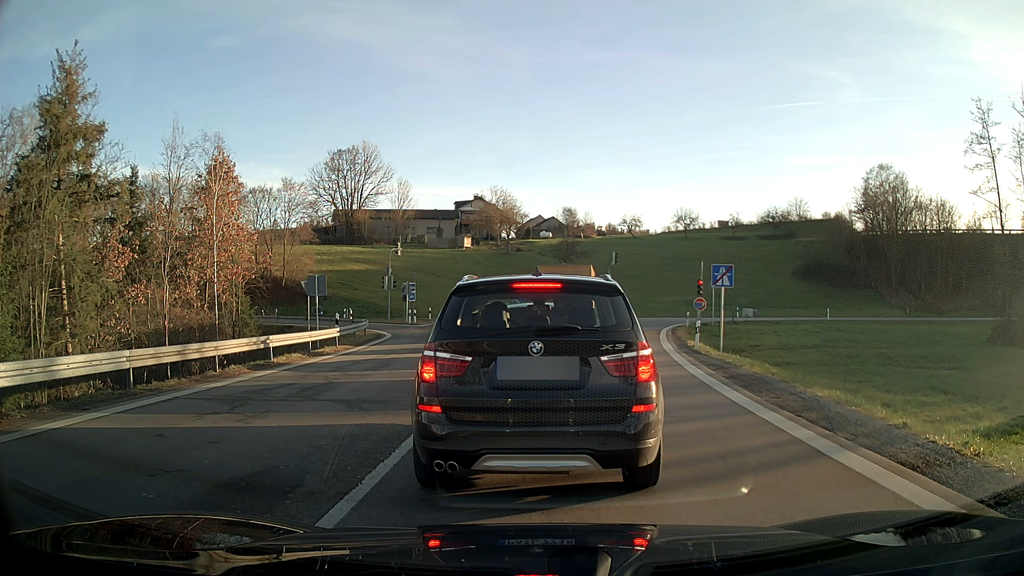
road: motorway_link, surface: asphalt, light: Day
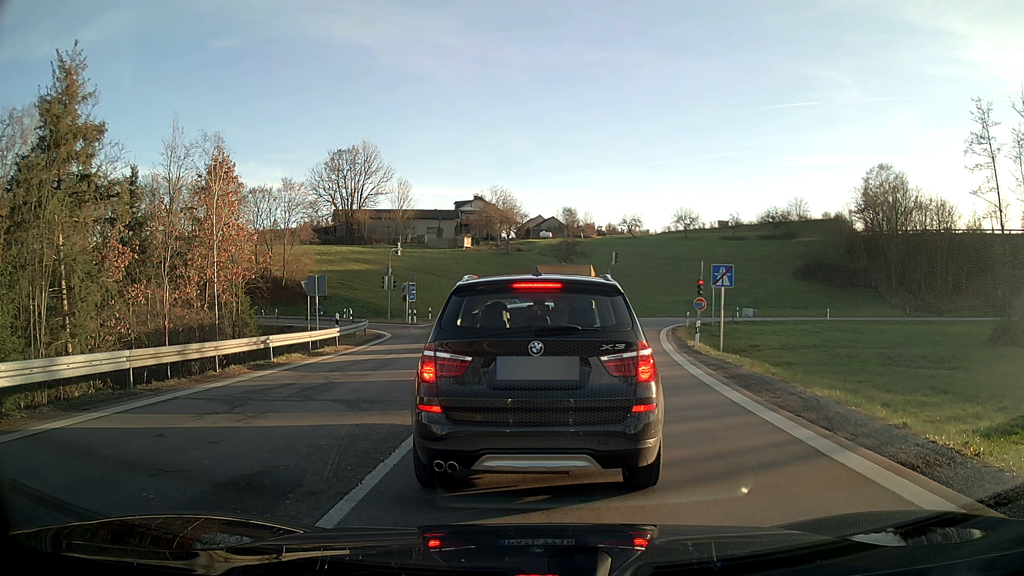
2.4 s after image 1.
(0.0, 0.0) m; 0°
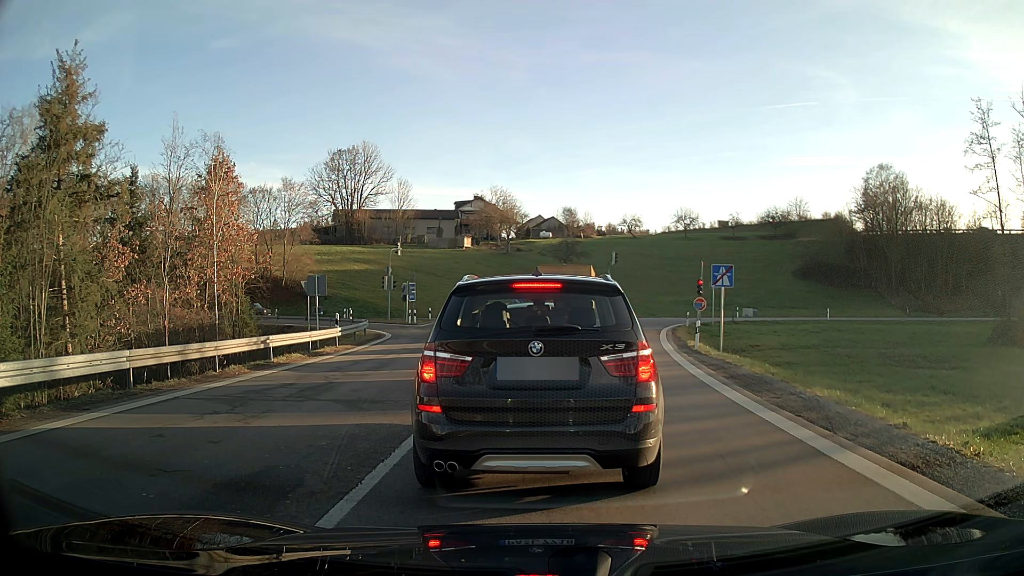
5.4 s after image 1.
(0.0, 0.0) m; 0°
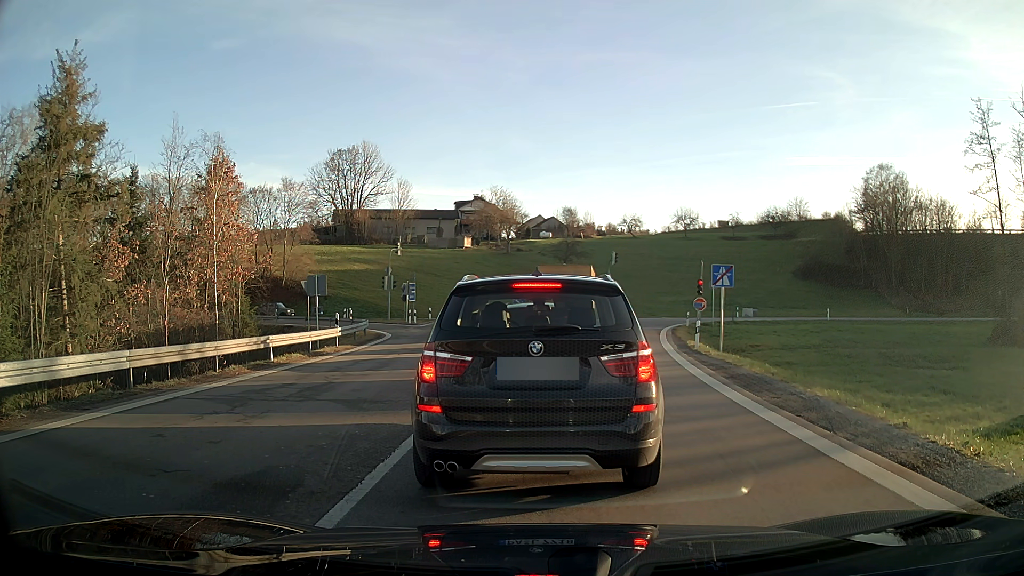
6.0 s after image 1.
(0.0, 0.0) m; 0°
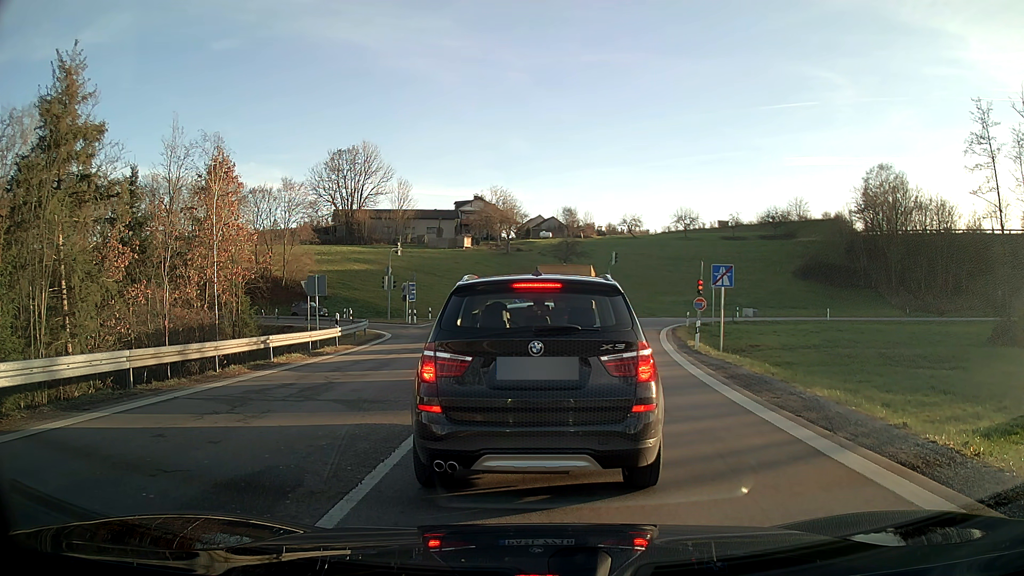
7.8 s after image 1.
(0.0, 0.0) m; 0°
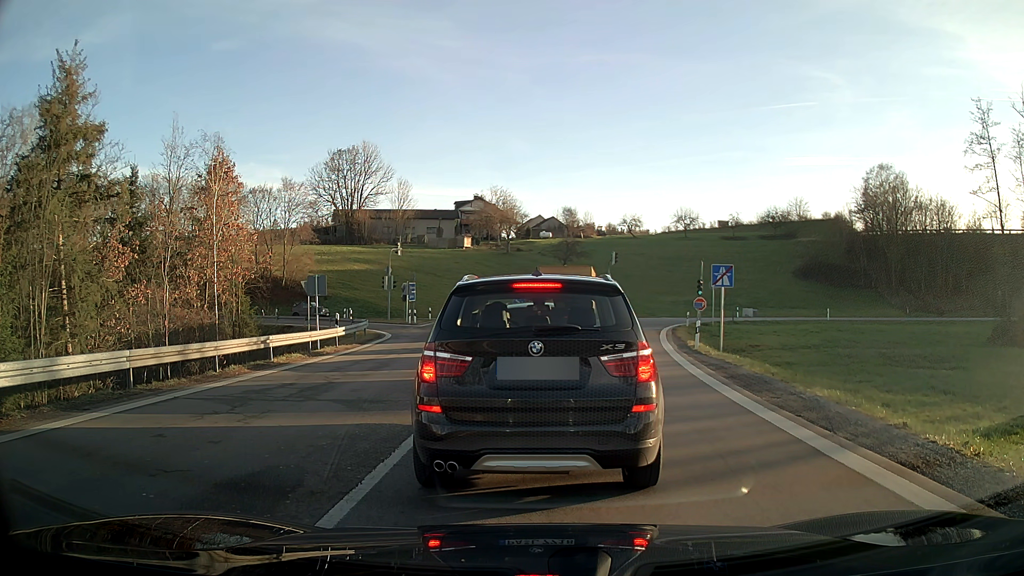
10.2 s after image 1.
(0.0, 0.0) m; 0°
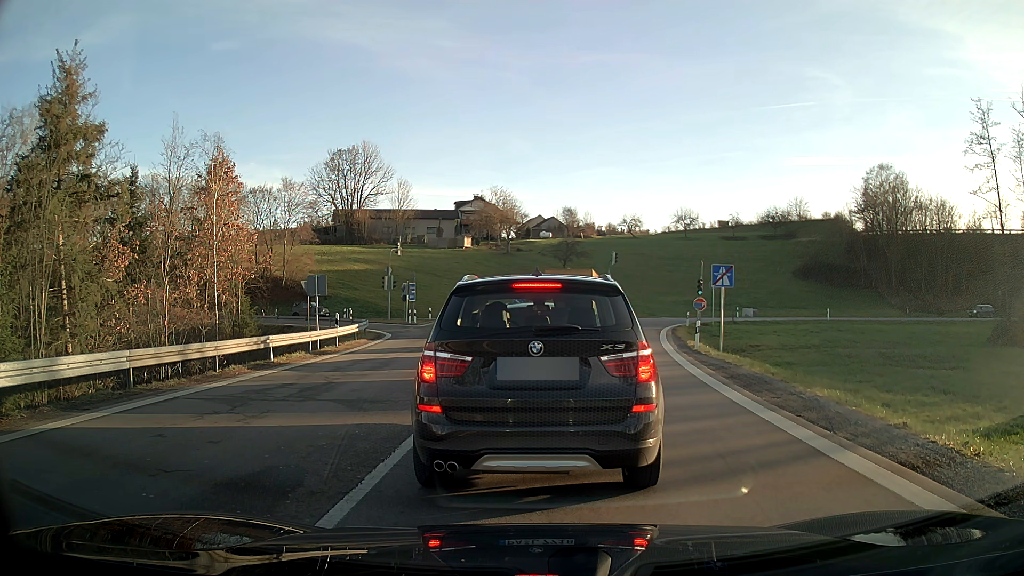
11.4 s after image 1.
(0.0, 0.0) m; 0°
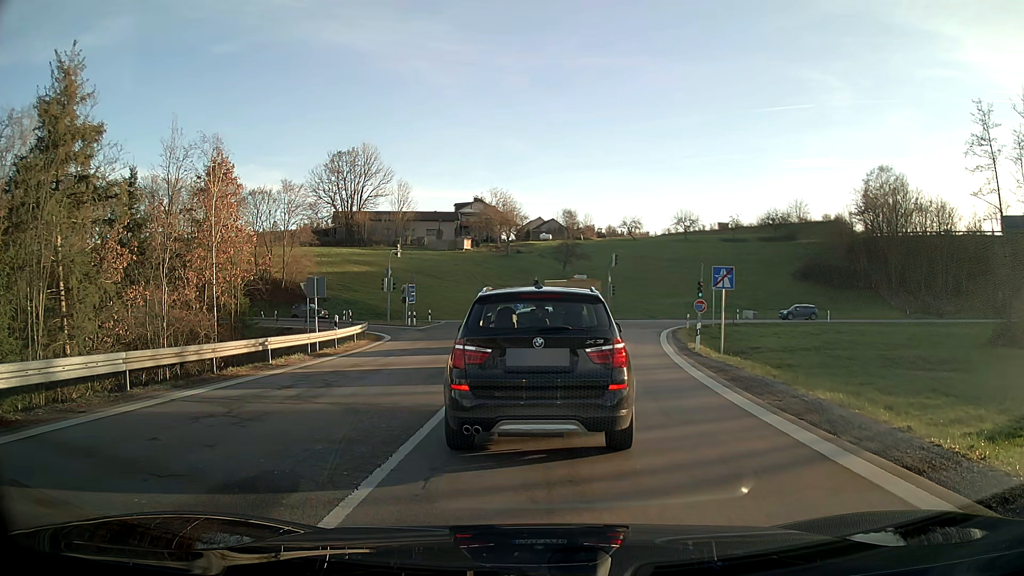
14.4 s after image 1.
(0.0, +0.1) m; 0°
(0, +10) (0, +20) (+1, +30) (+3, +40) (+3, +50) (0, +59) (-8, +65) (-18, +67) (-28, +68) (-38, +69) m
